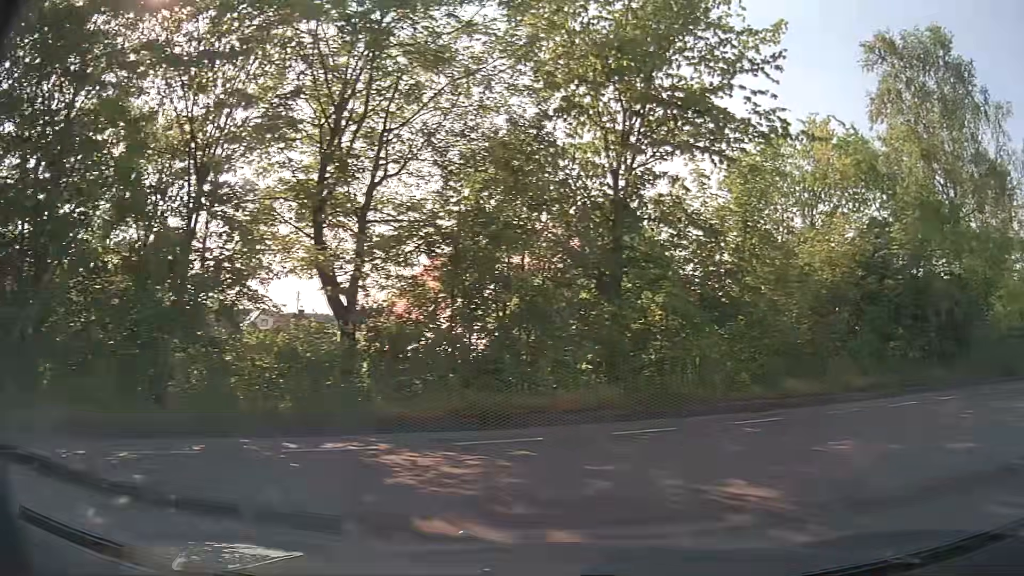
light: Day
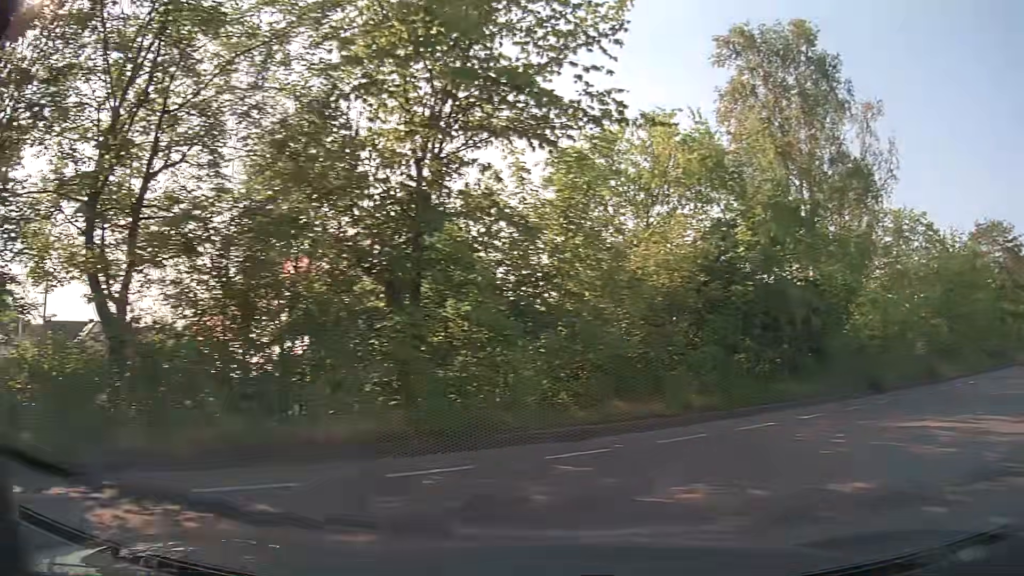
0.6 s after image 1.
(+0.2, +2.0) m; +15°
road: tertiary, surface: asphalt
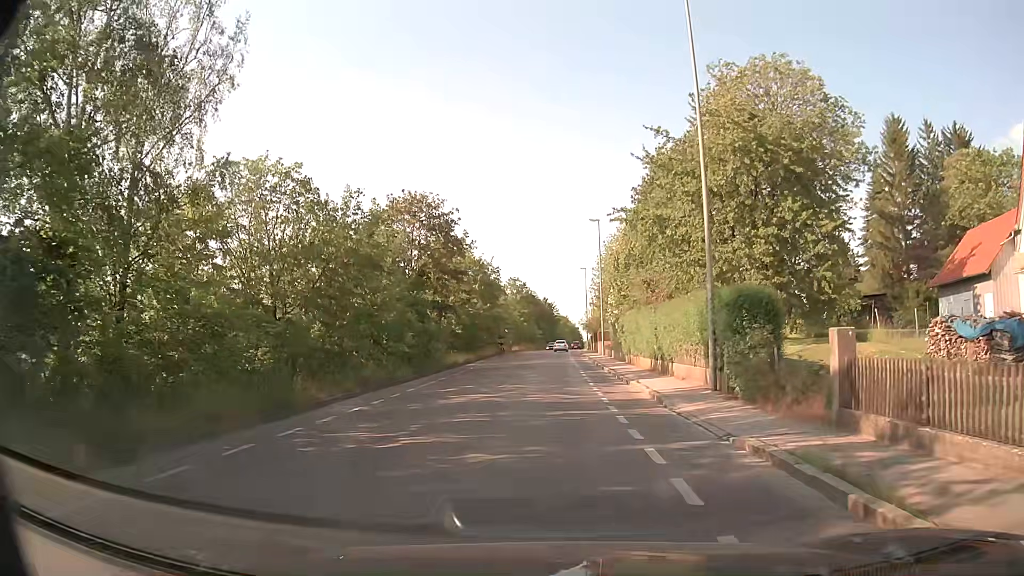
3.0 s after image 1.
(+5.9, +9.3) m; +48°
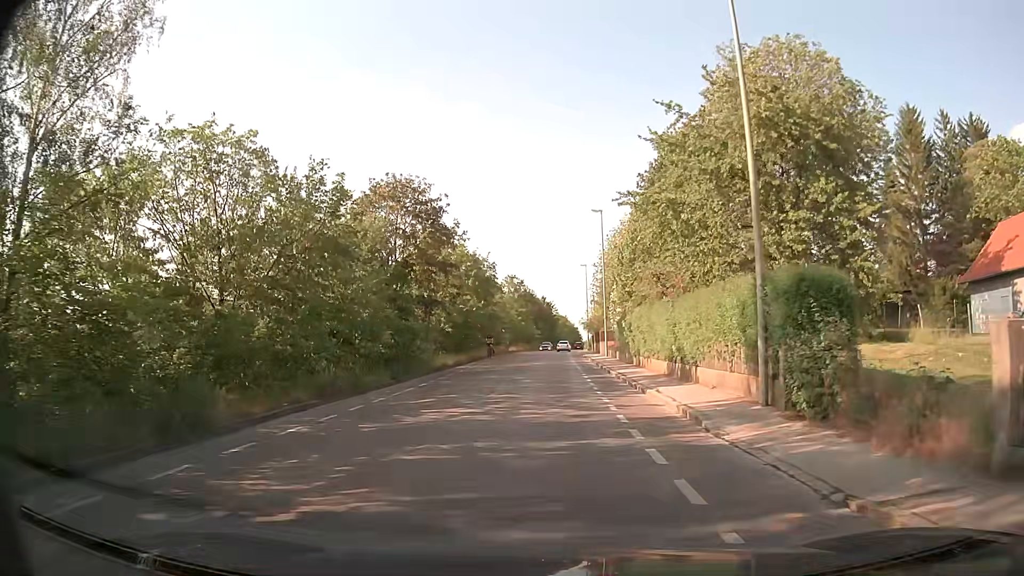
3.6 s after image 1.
(0.0, +4.1) m; 0°
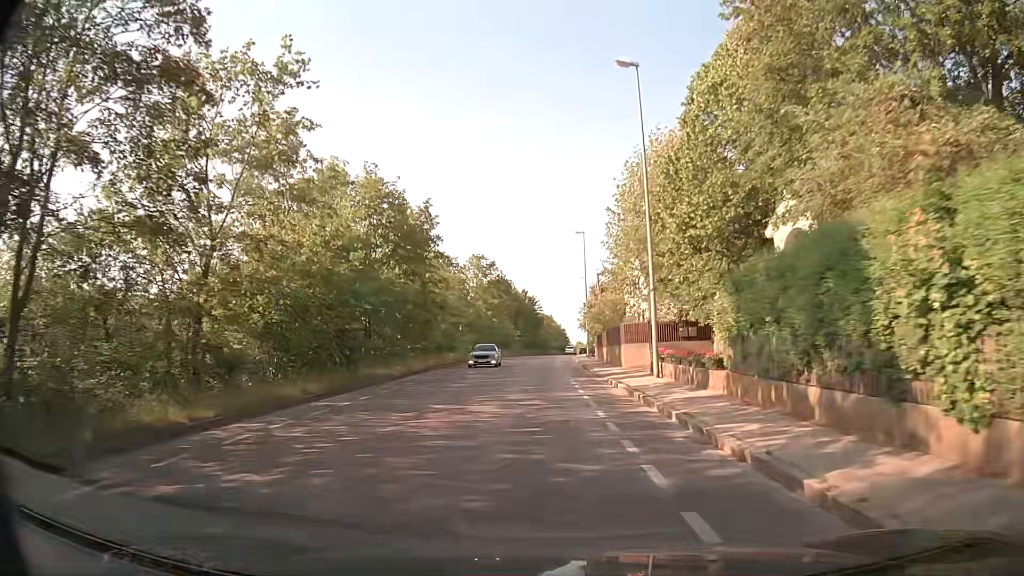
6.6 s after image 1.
(+0.4, +28.0) m; +2°
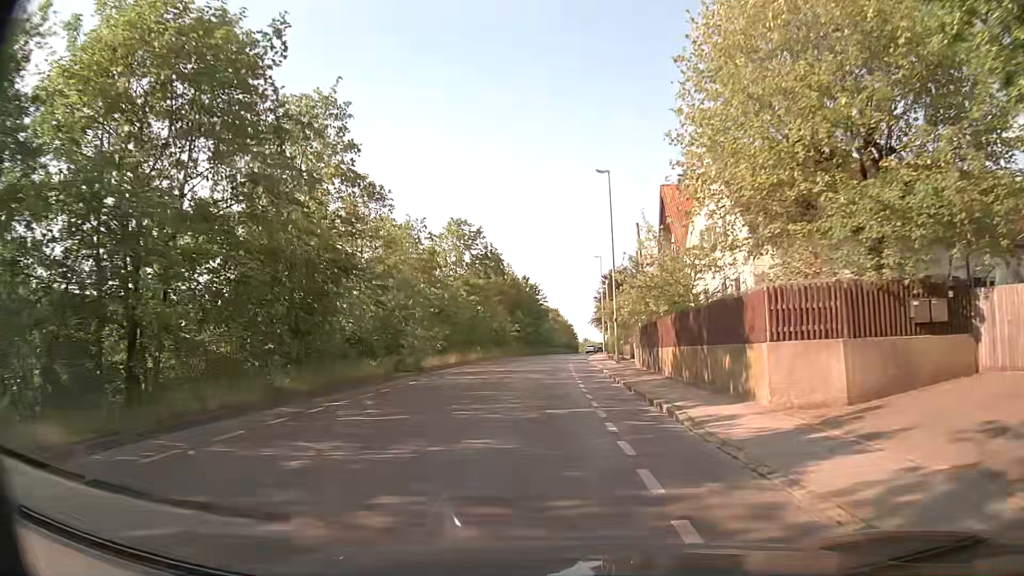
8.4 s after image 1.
(-0.1, +20.5) m; 0°
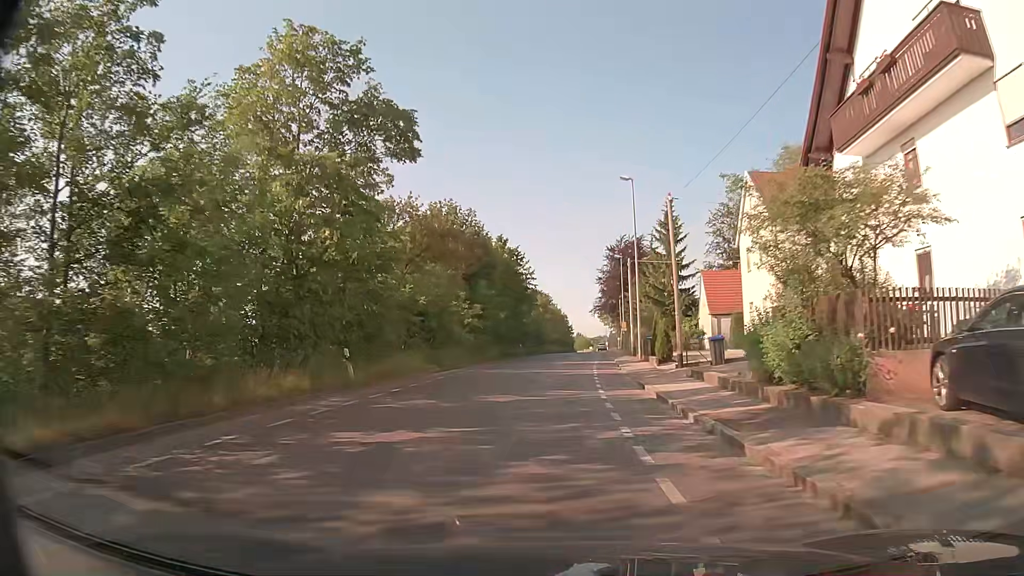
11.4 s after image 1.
(+0.1, +34.7) m; +1°
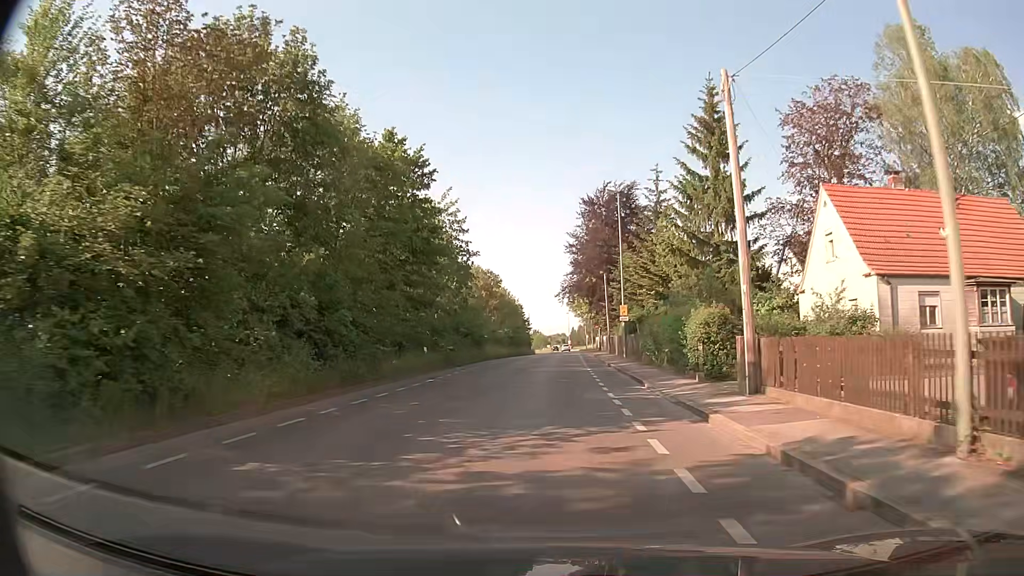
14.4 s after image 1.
(+1.0, +33.6) m; +4°
(0, +10) (0, +20) (+1, +30) (+1, +40) (+1, +50) (+2, +60) (+2, +70) (+2, +80) (+3, +90) (+3, +100) m
